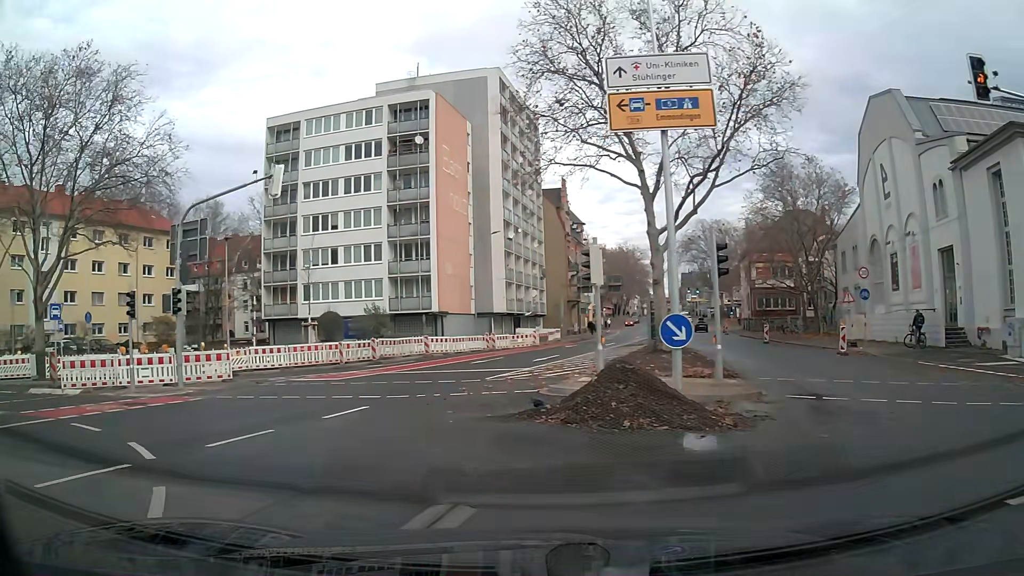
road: secondary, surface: asphalt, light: Day
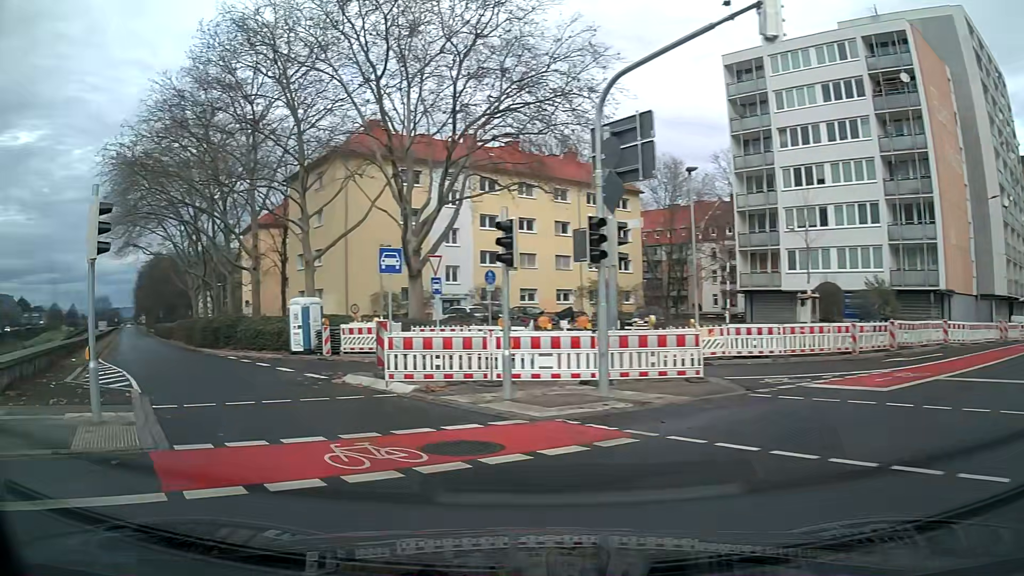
(-3.4, +9.1) m; -40°
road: secondary_link
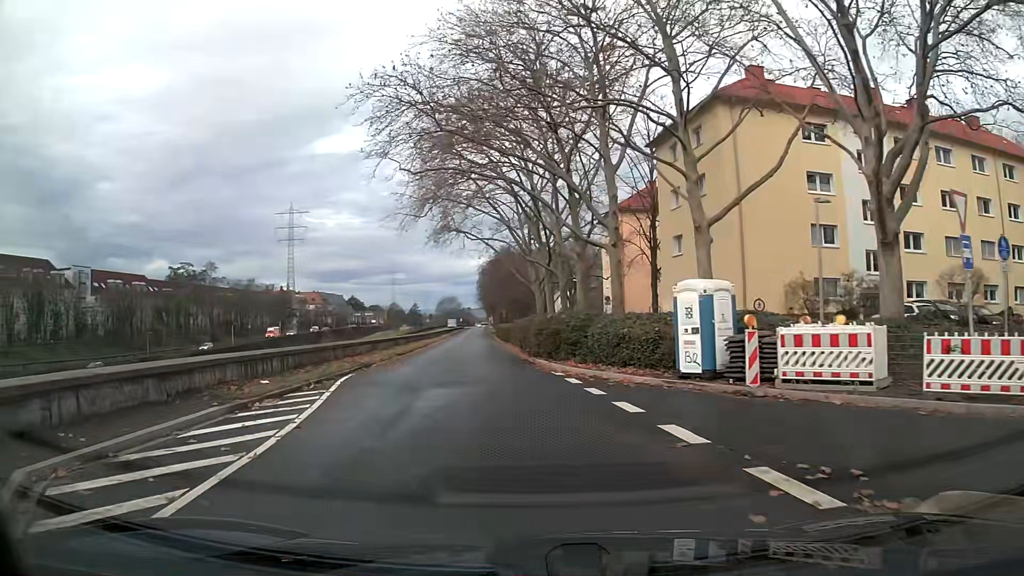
(-3.3, +11.9) m; -25°
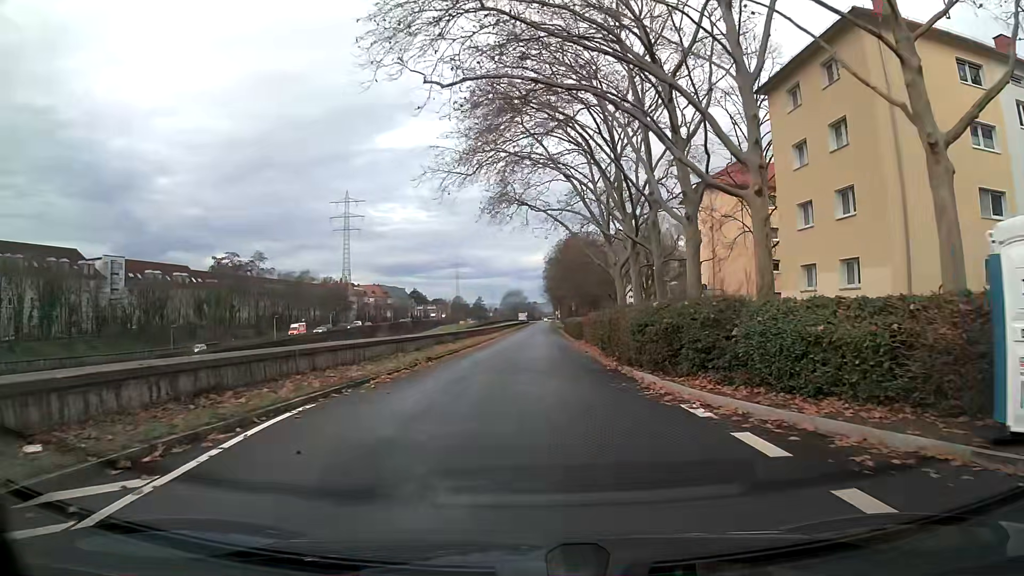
(-0.5, +10.1) m; -4°
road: trunk_link
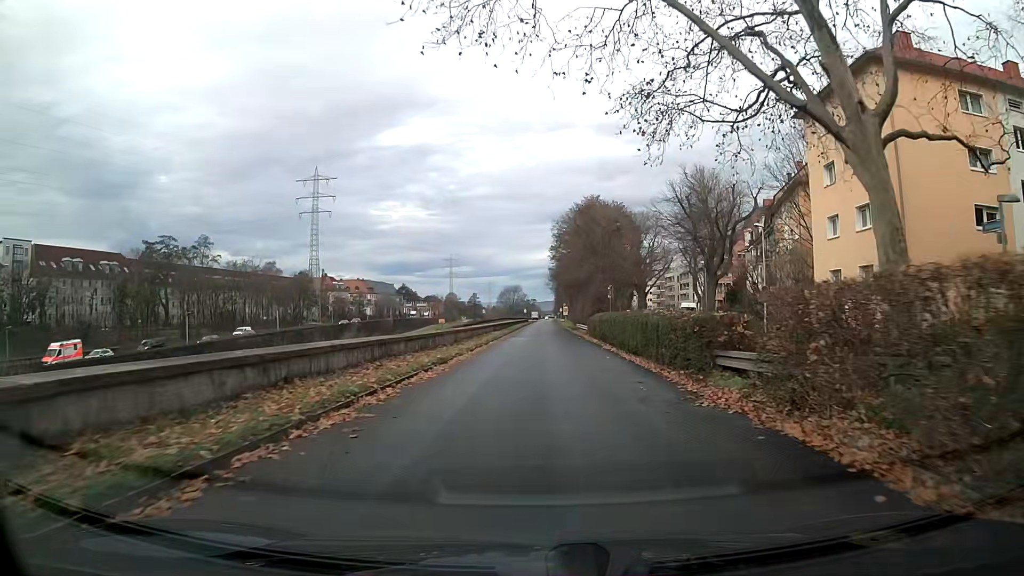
(-0.1, +31.1) m; +1°
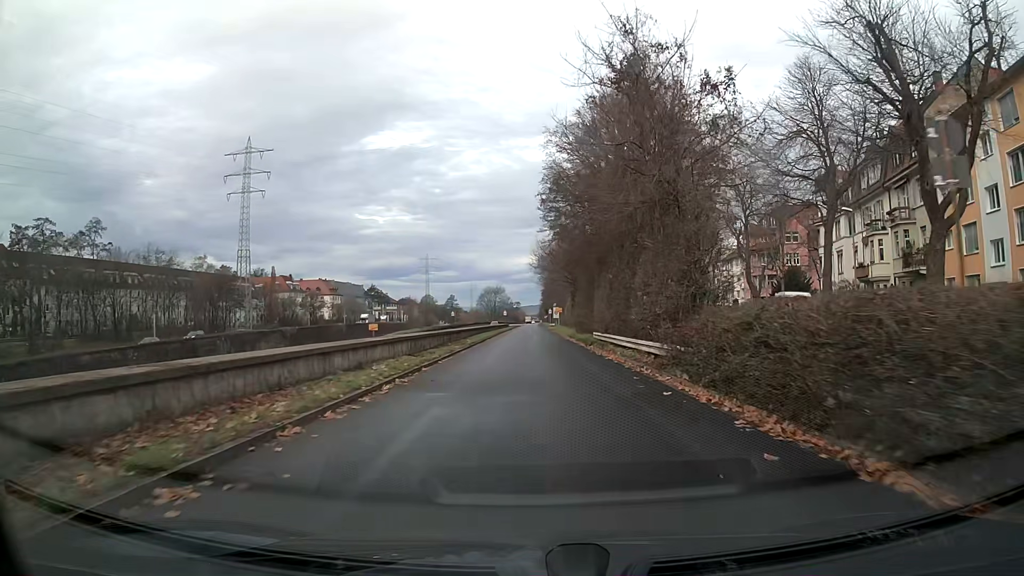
(+0.6, +35.3) m; +1°
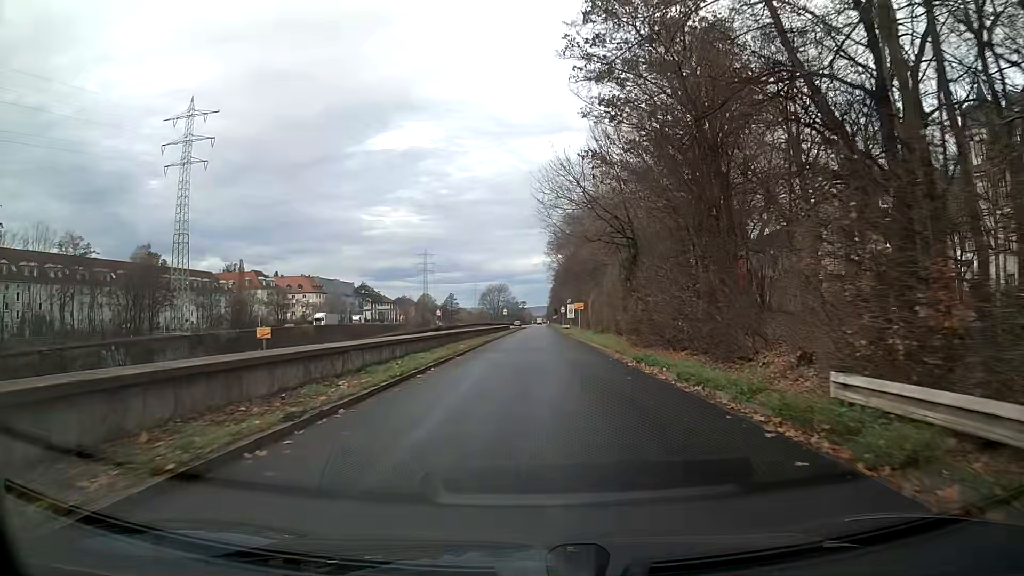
(-0.1, +29.5) m; 0°
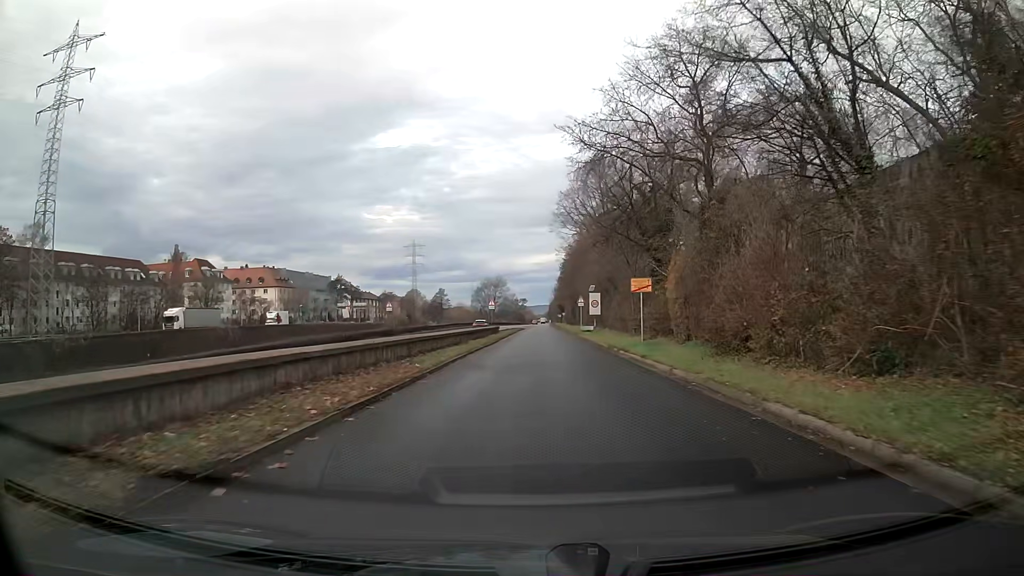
(-0.1, +37.3) m; 0°
